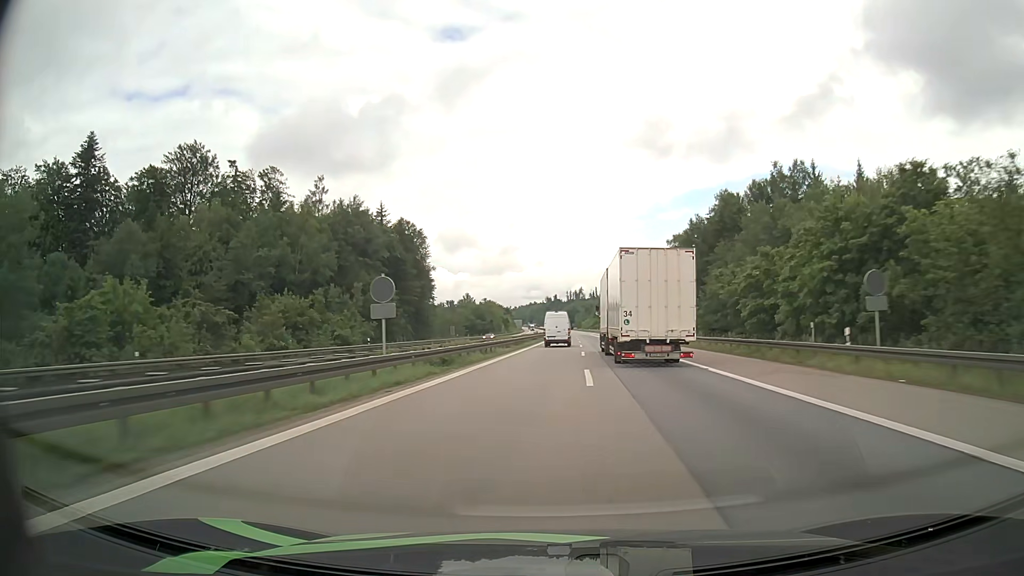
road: motorway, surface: asphalt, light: Day
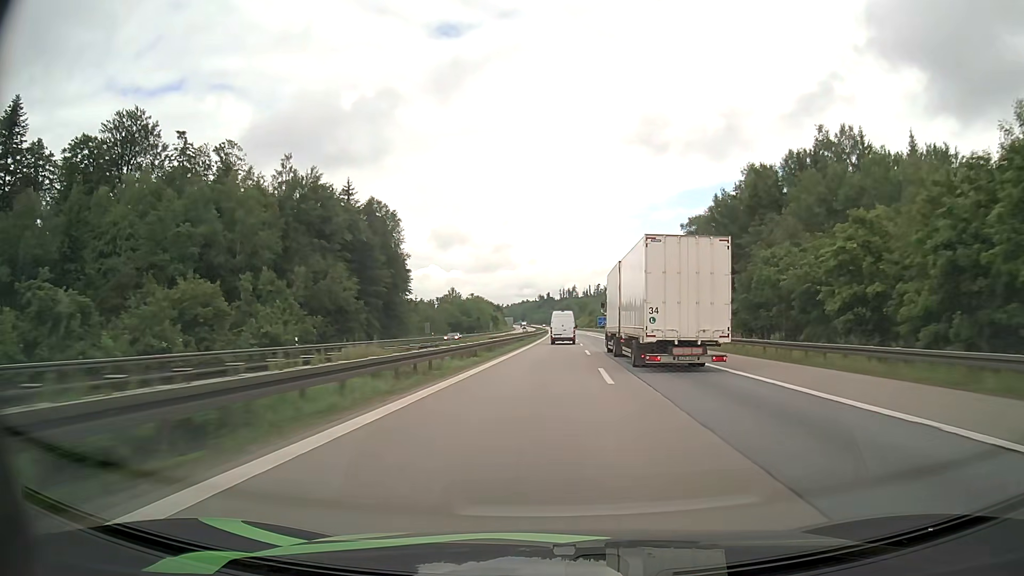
(+0.1, +18.1) m; +1°
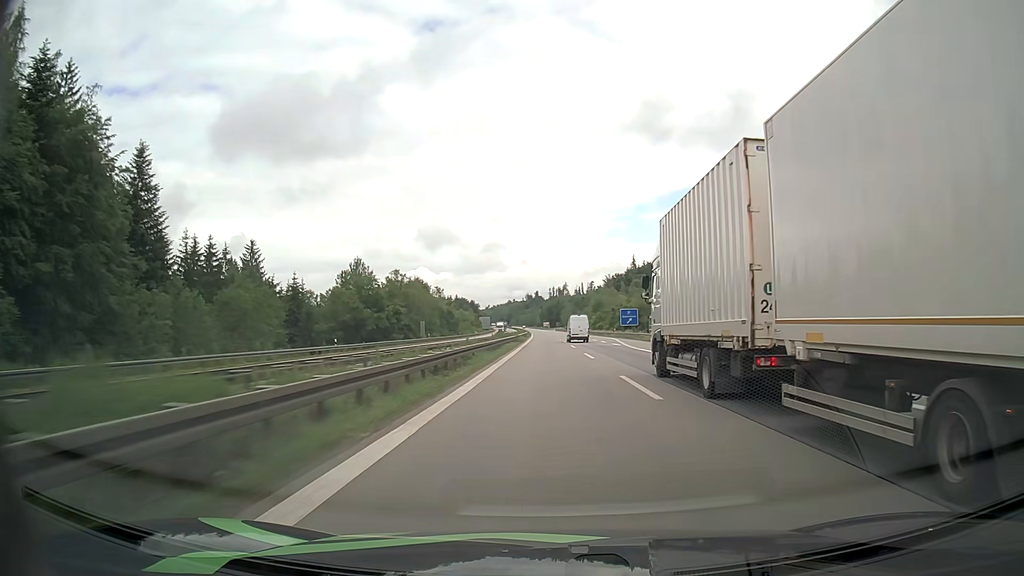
(+1.5, +93.8) m; +1°
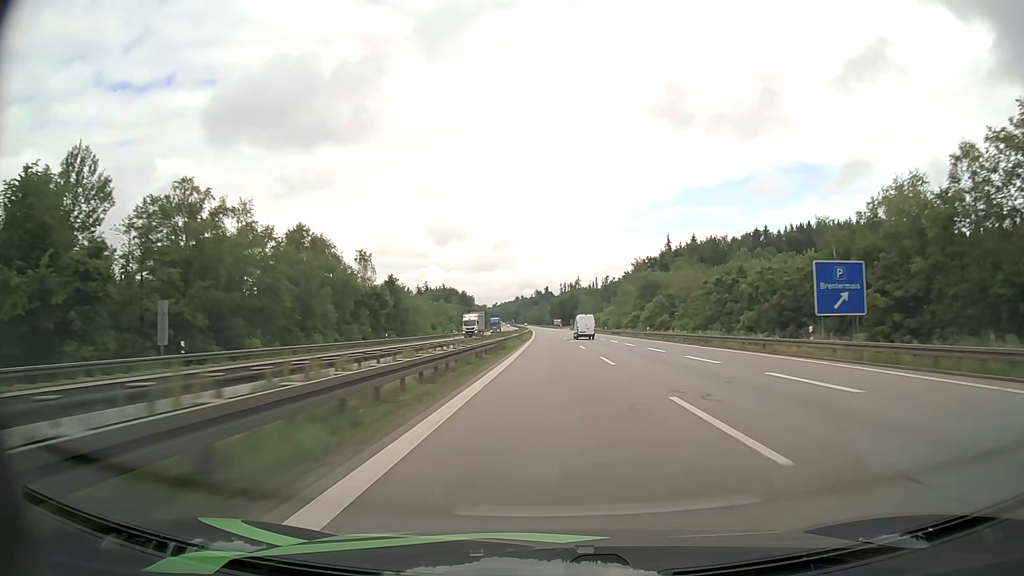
(-0.8, +78.3) m; -1°
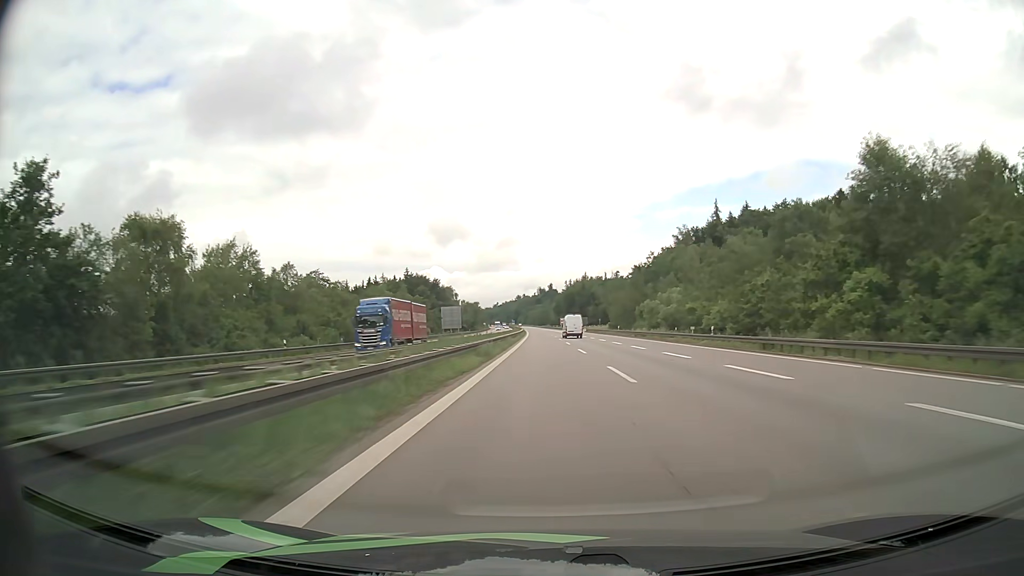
(-0.2, +80.3) m; 0°
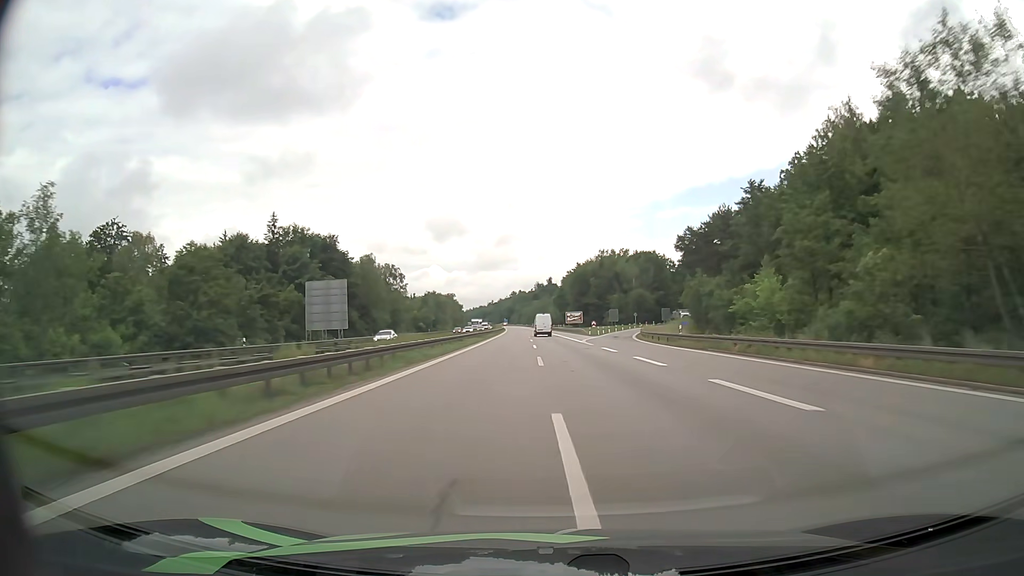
(+0.3, +102.2) m; 0°
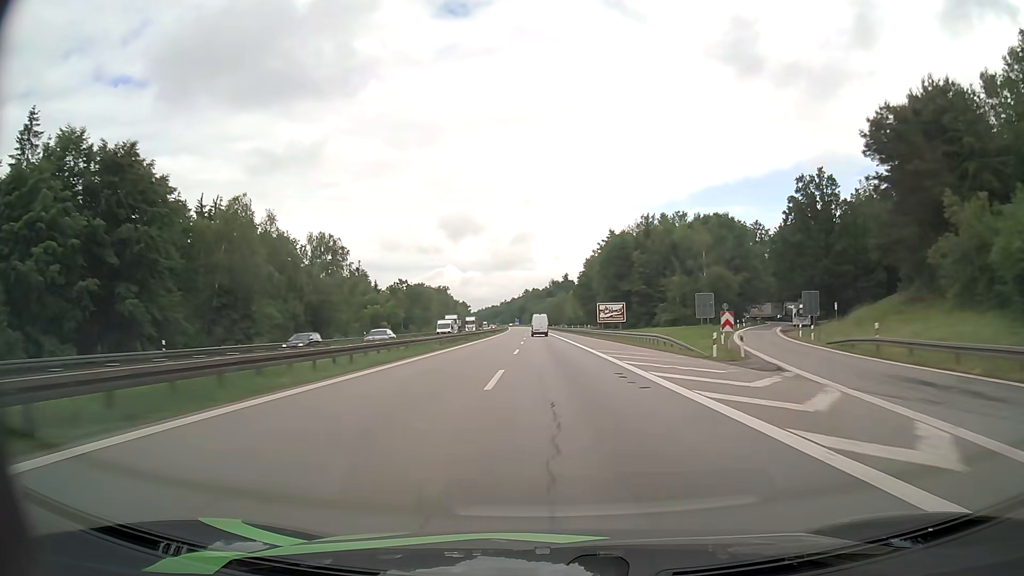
(-0.5, +61.7) m; -1°
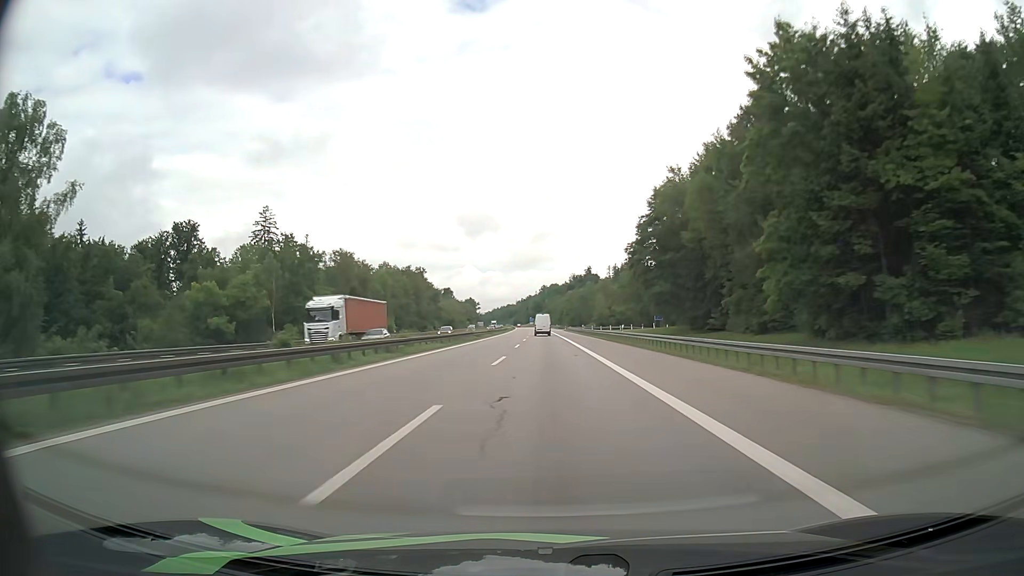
(-1.1, +81.1) m; -2°
(0, +10) (0, +20) (0, +30) (0, +40) (0, +50) (-1, +60) (-1, +70) (-1, +80) (-1, +90) (-1, +100) m
